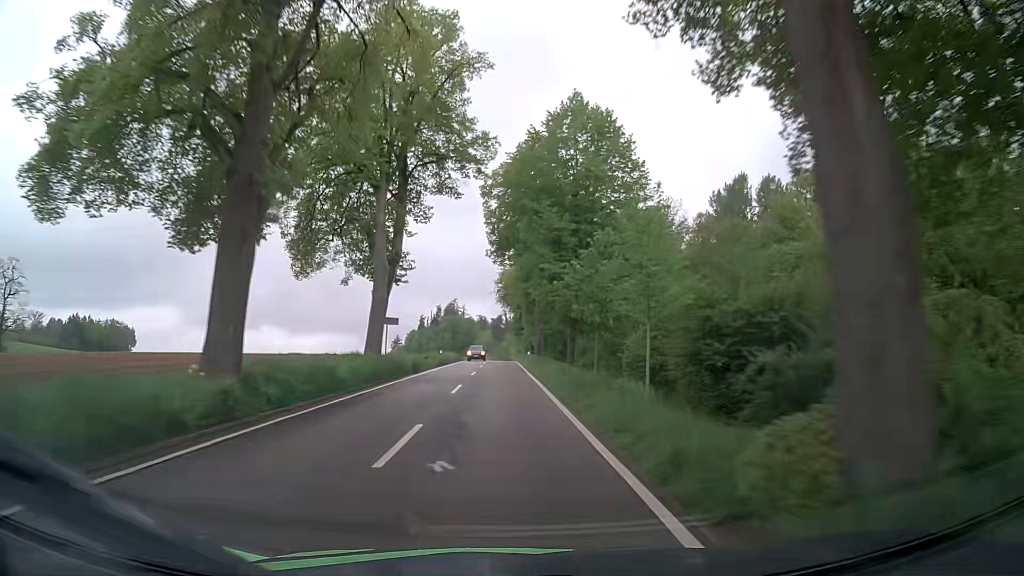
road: tertiary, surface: asphalt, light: Day
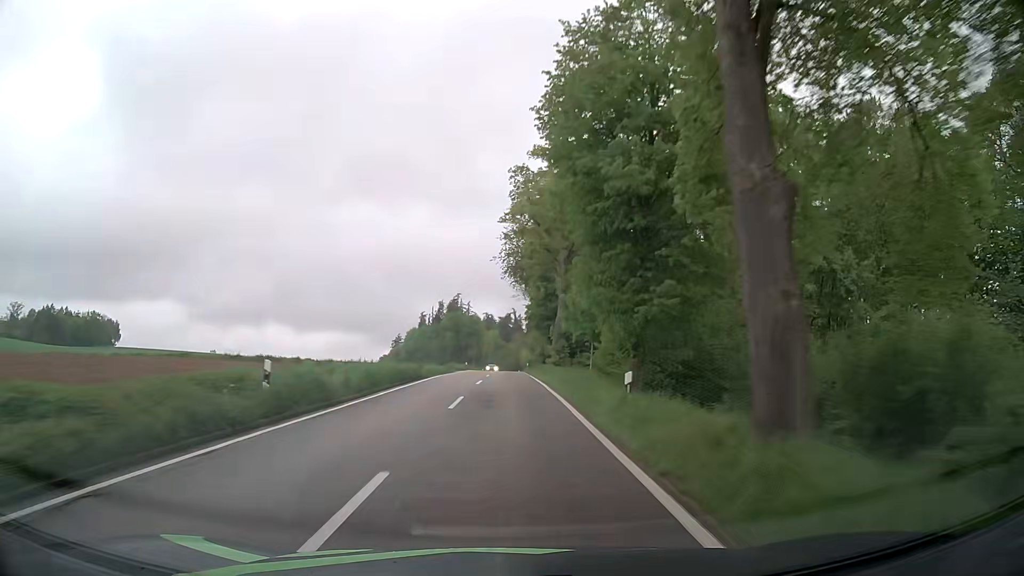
(0.0, +41.3) m; 0°
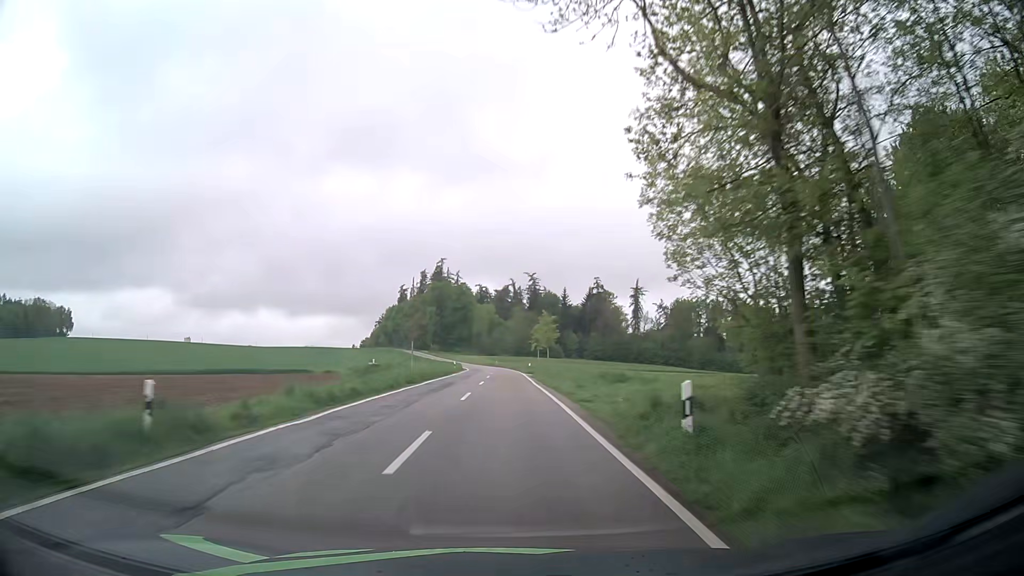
(+0.1, +70.1) m; 0°
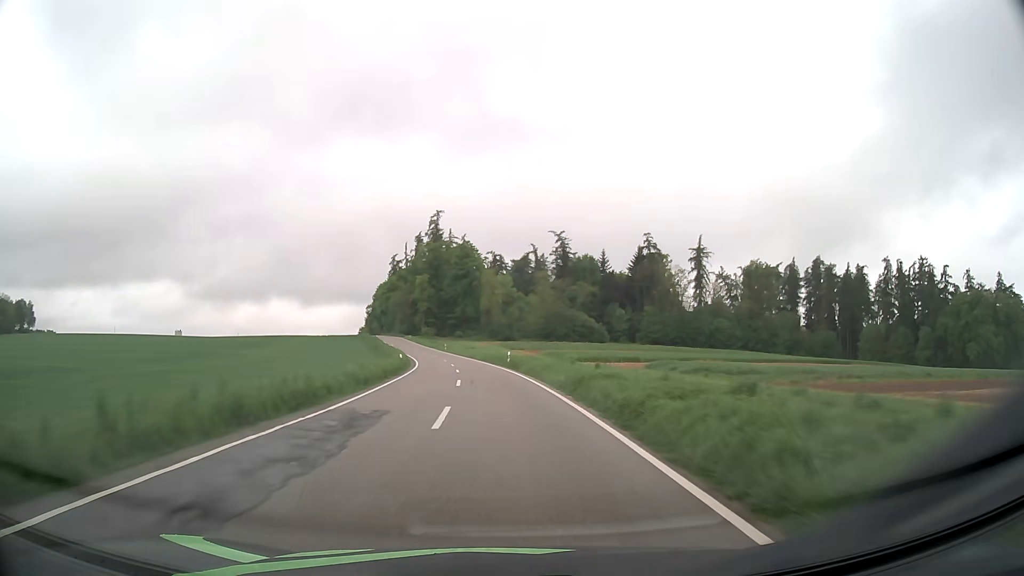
(-0.2, +71.0) m; -2°
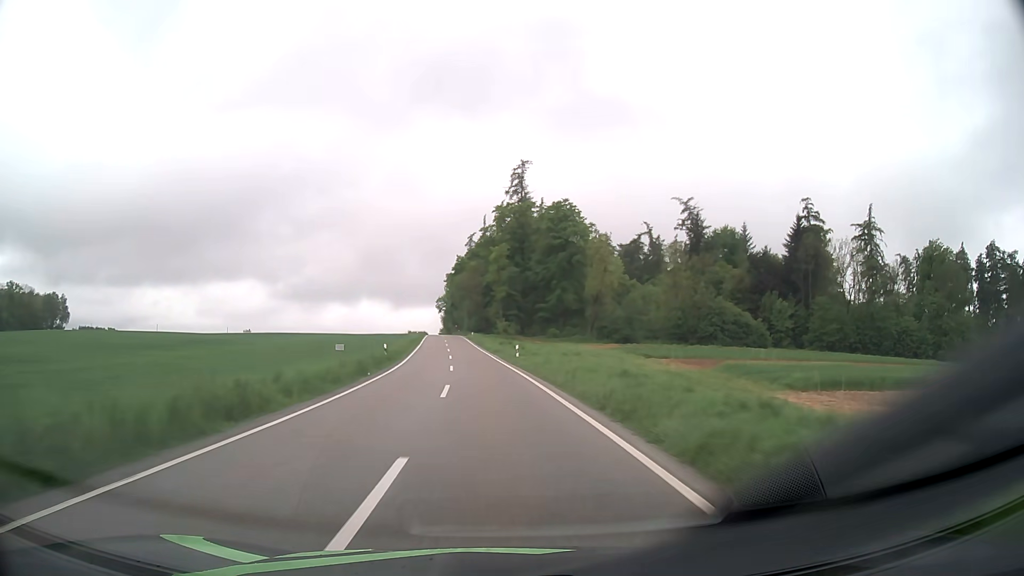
(-3.6, +56.7) m; -8°
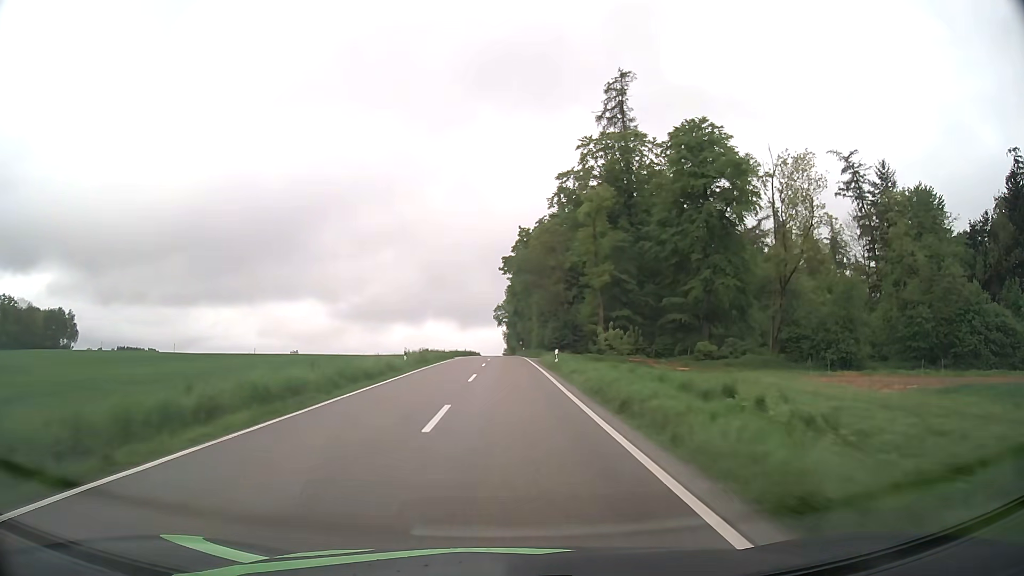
(-3.6, +56.0) m; -6°
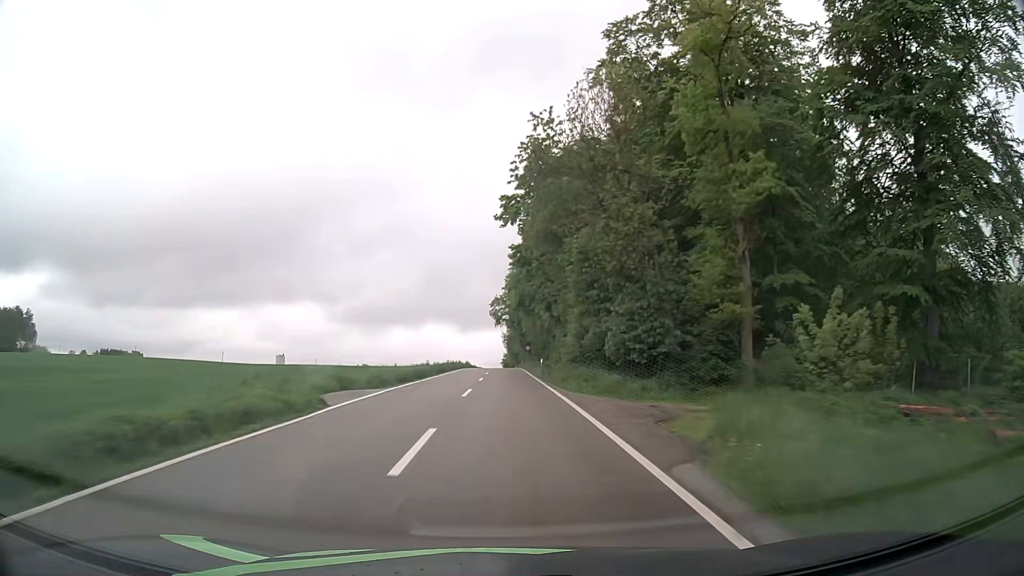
(0.0, +40.0) m; 0°
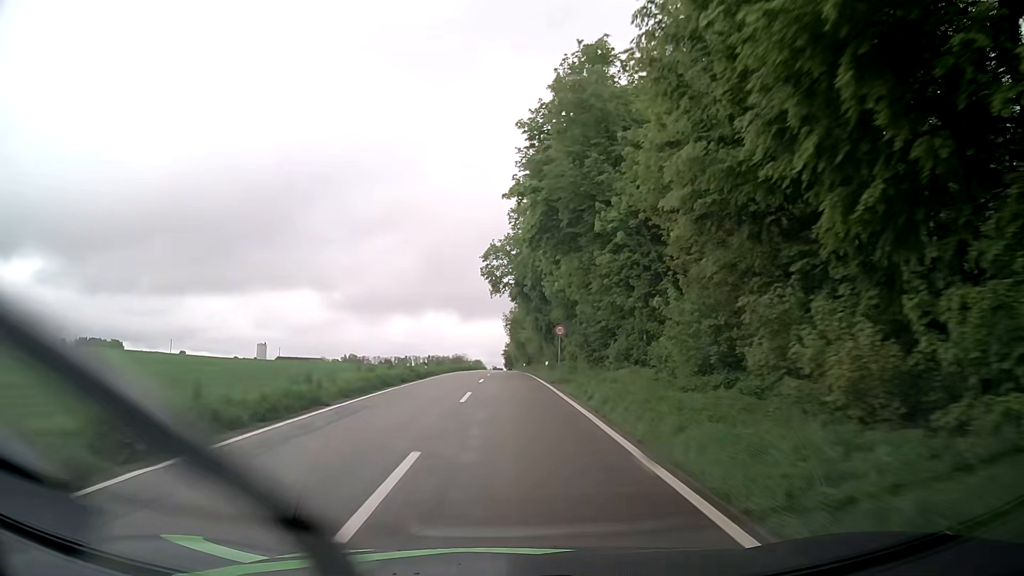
(-0.1, +51.4) m; 0°
(0, +10) (0, +20) (0, +30) (0, +40) (0, +50) (-1, +60) (-1, +70) (-1, +80) (-1, +90) (-1, +100) m
